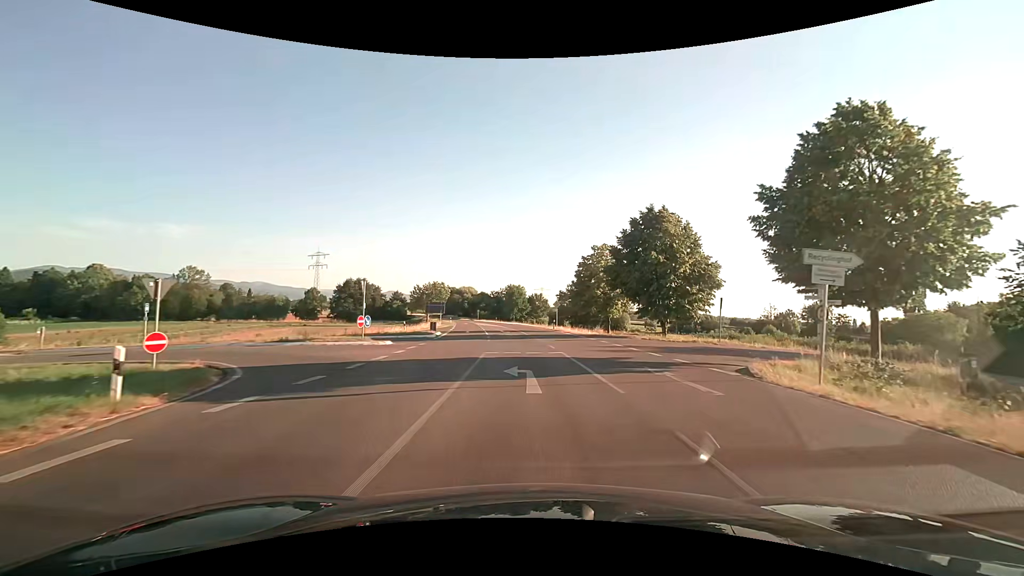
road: secondary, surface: asphalt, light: Day
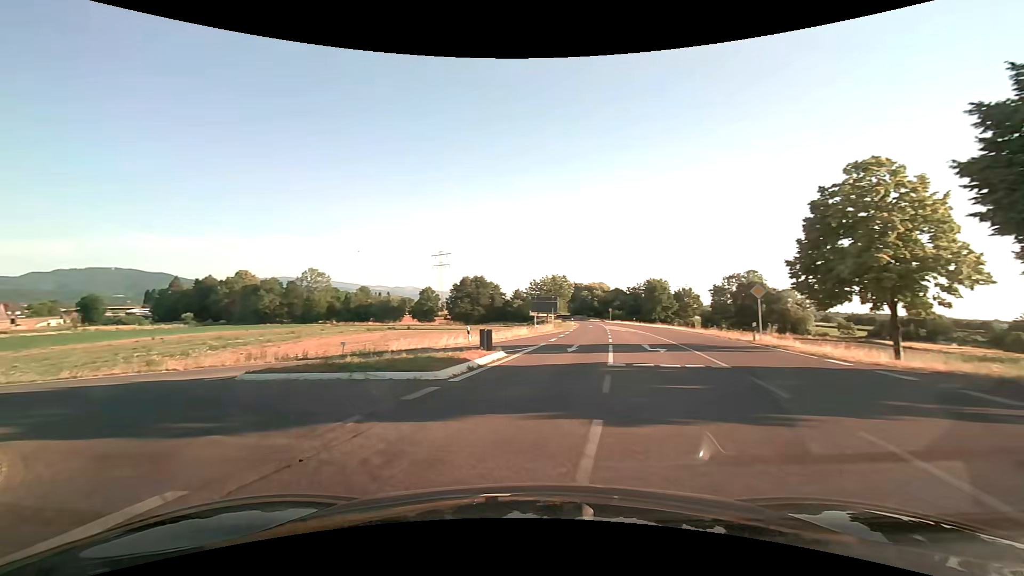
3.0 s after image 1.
(-0.9, +22.8) m; -16°
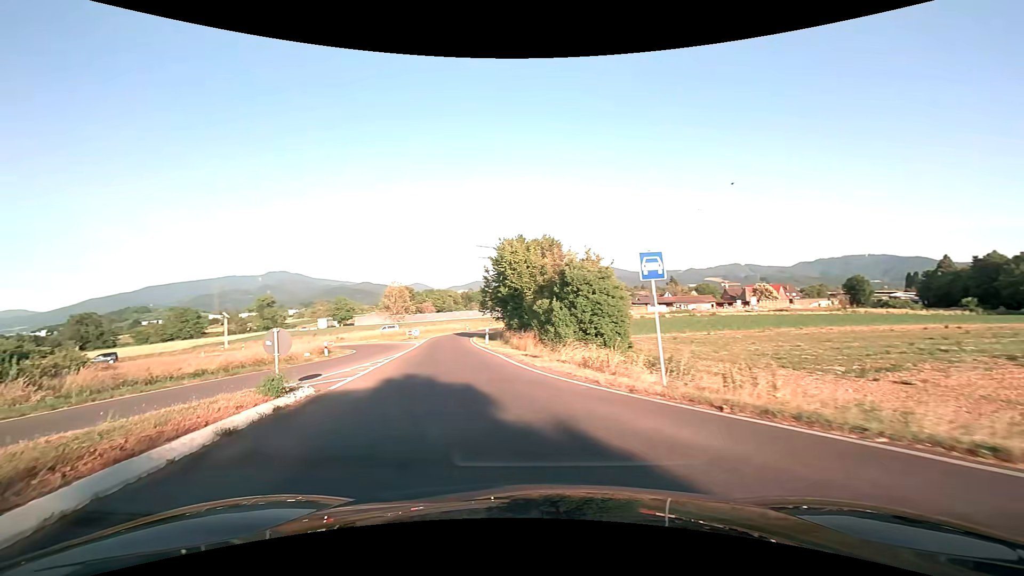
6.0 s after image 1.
(-10.3, +12.7) m; -74°
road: trunk_link
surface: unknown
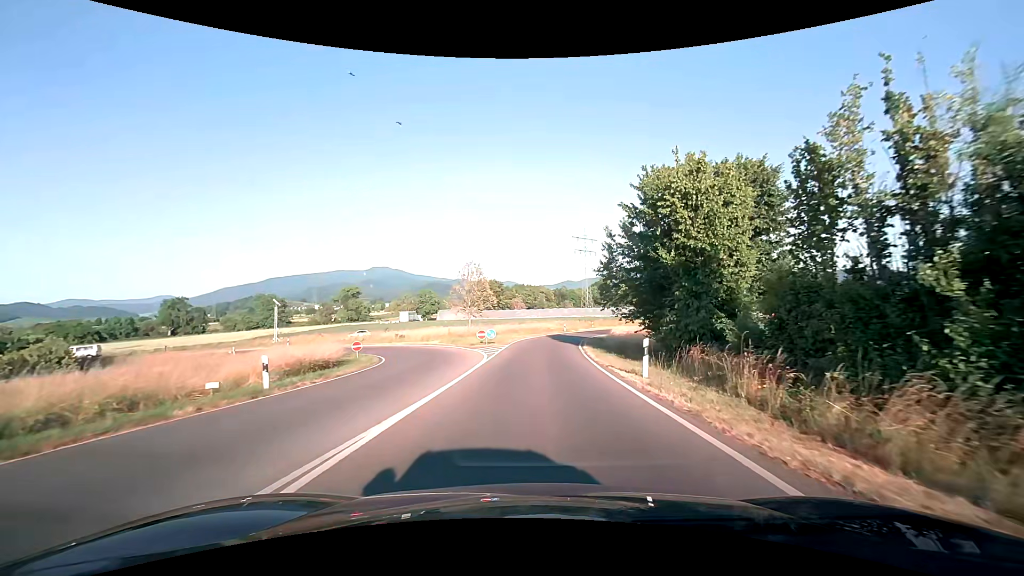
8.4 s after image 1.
(-2.9, +20.2) m; -9°
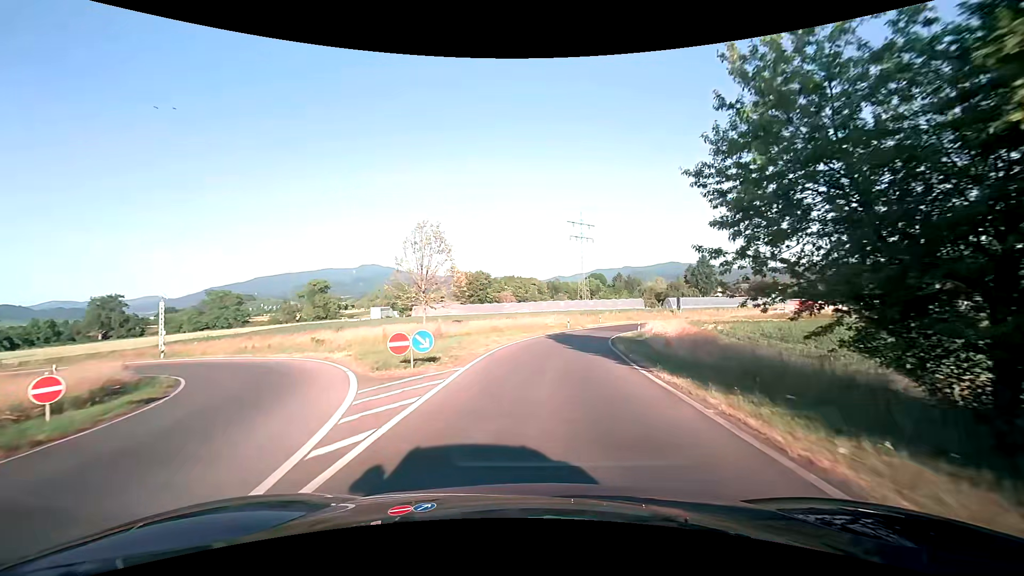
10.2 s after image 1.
(+0.1, +19.3) m; +1°
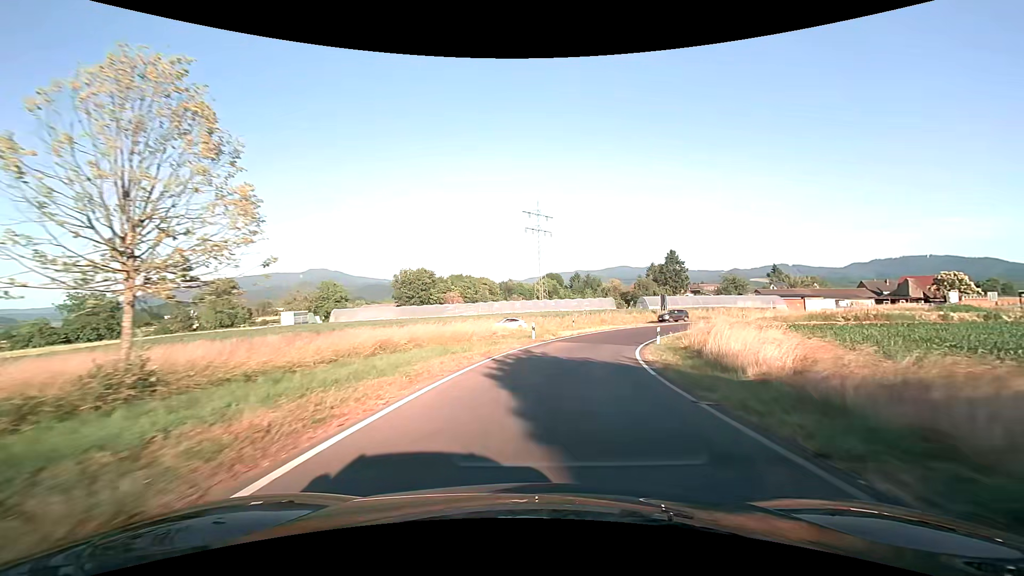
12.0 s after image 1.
(+0.8, +21.1) m; +6°
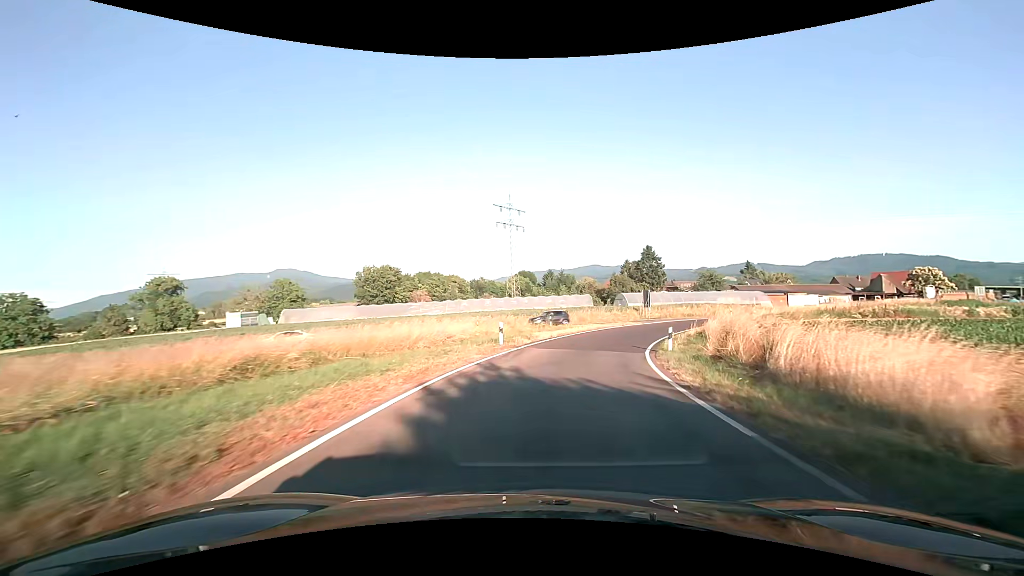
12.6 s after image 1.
(+0.2, +7.3) m; +3°
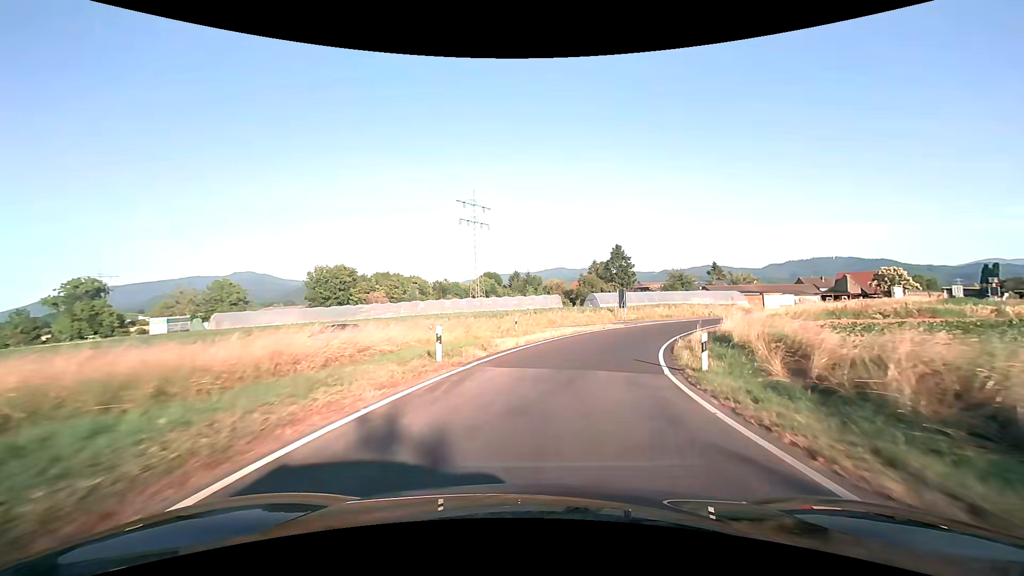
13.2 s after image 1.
(+0.2, +7.4) m; +4°
(+1, +10) (+3, +20) (+6, +29) (+11, +38) (+17, +46) (+24, +53) (+32, +59) (+40, +65) (+48, +71) (+55, +78) m
